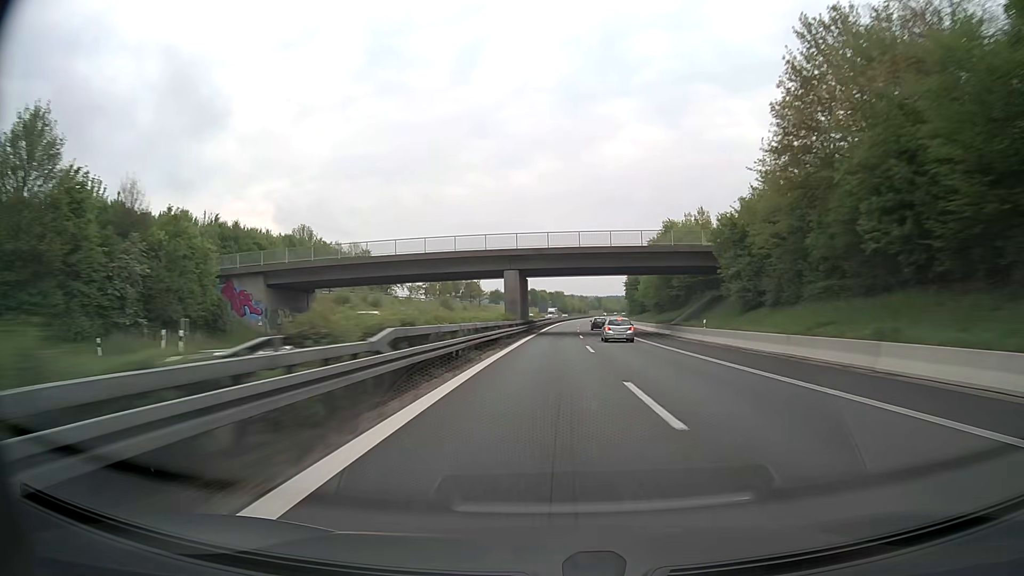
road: motorway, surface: asphalt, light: Day
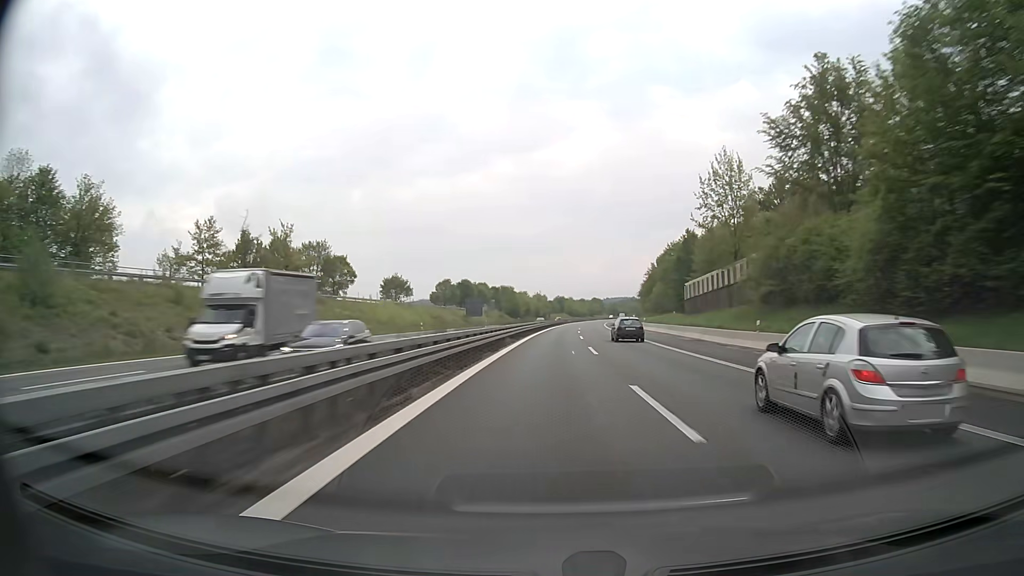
(+3.6, +111.5) m; +4°
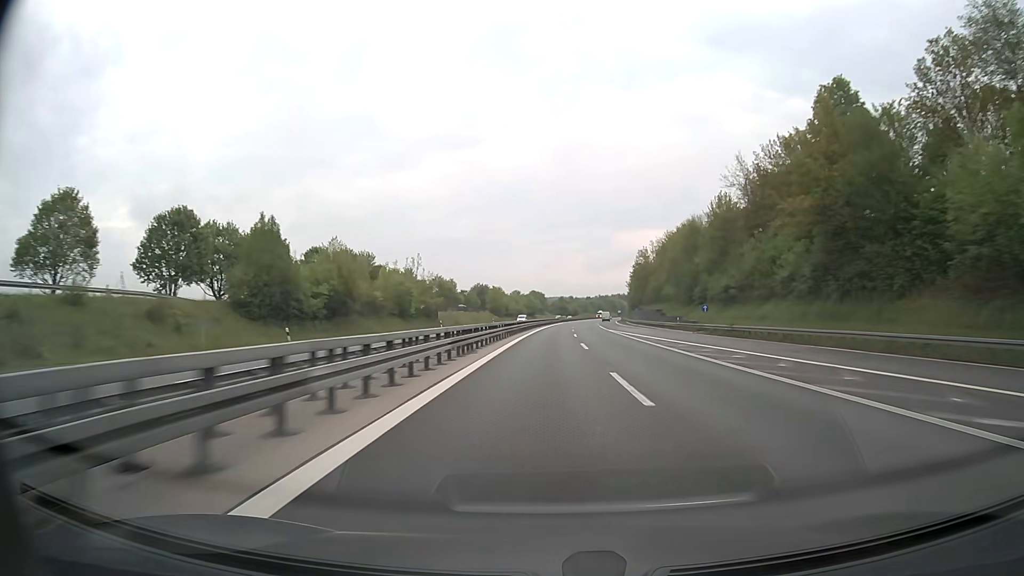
(+6.9, +140.3) m; +6°
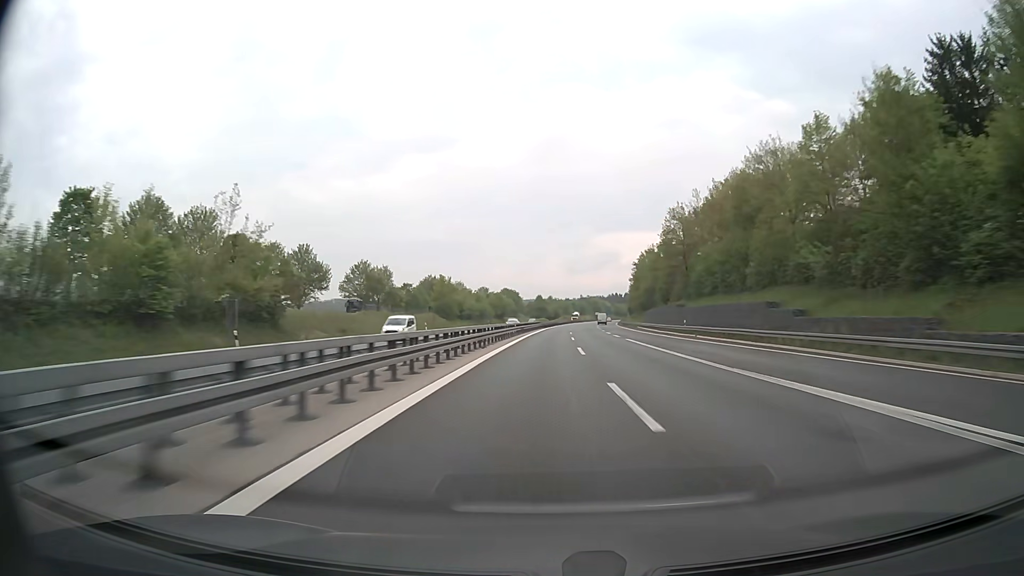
(+1.0, +56.5) m; +2°
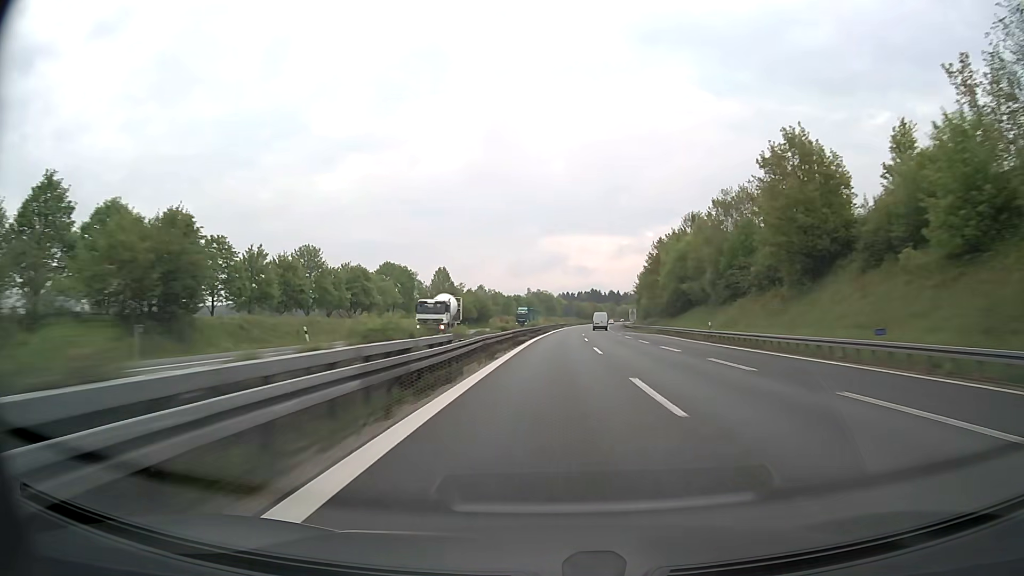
(+5.2, +142.3) m; +5°
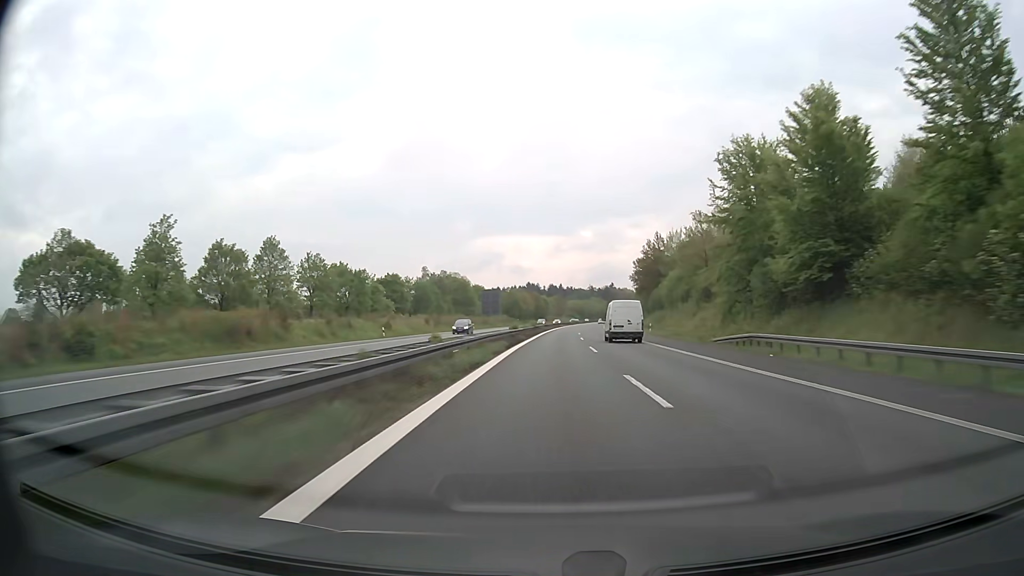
(+7.7, +142.5) m; +6°
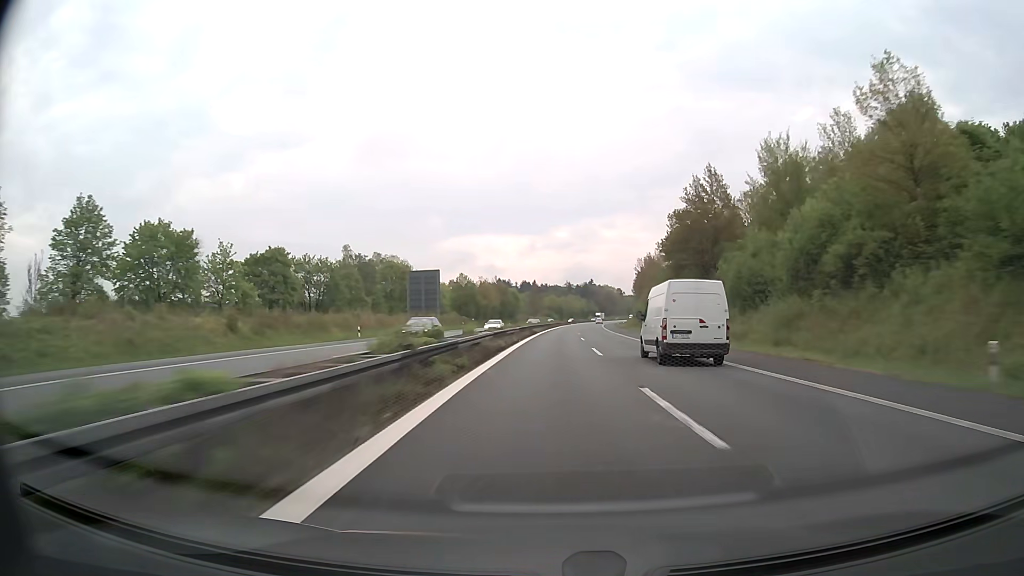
(+1.1, +57.1) m; +2°
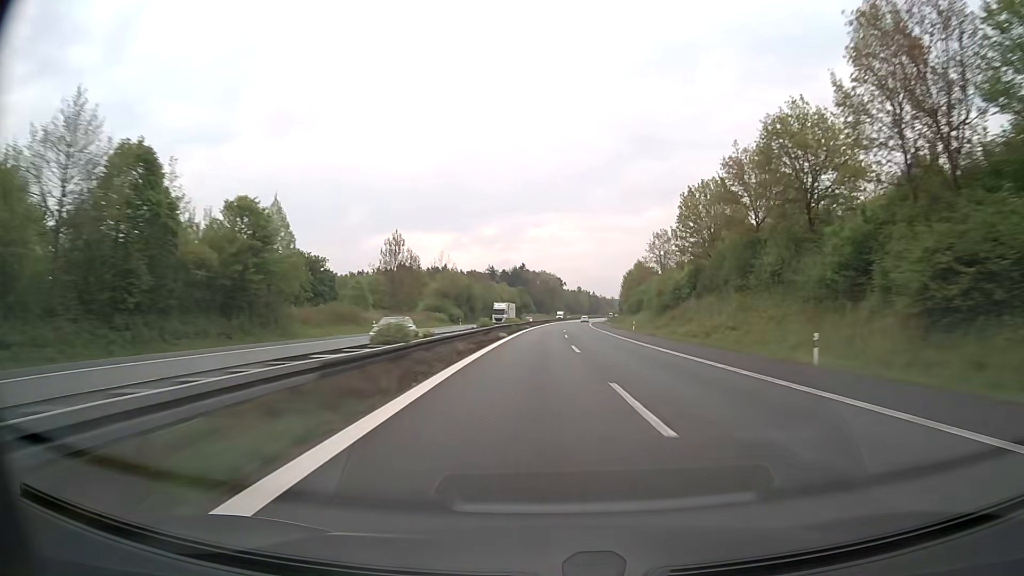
(+6.3, +142.6) m; +6°
(0, +10) (0, +20) (0, +30) (+1, +40) (+1, +50) (+2, +60) (+2, +70) (+3, +80) (+4, +90) (+4, +100) m
